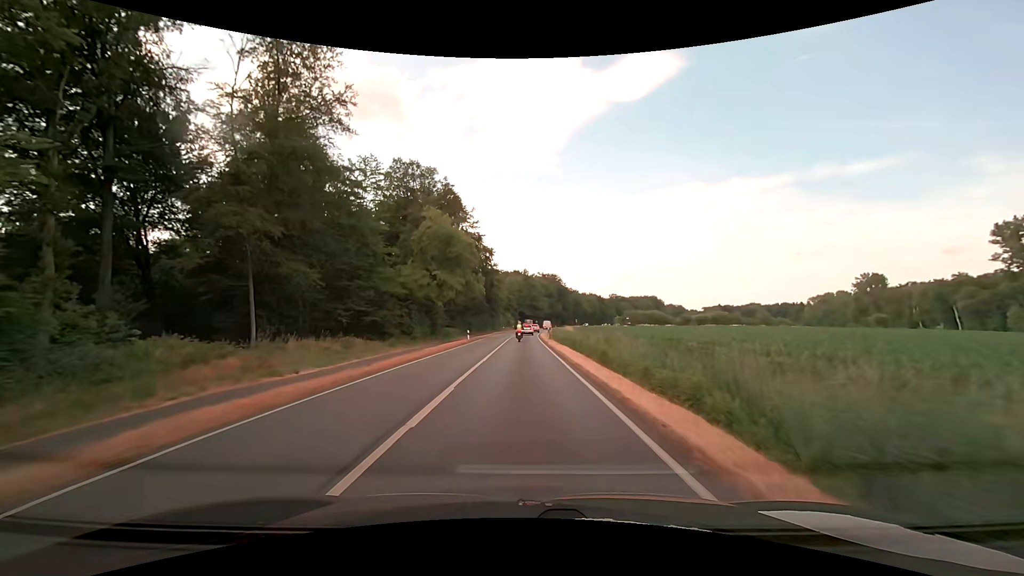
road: primary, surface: asphalt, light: Day
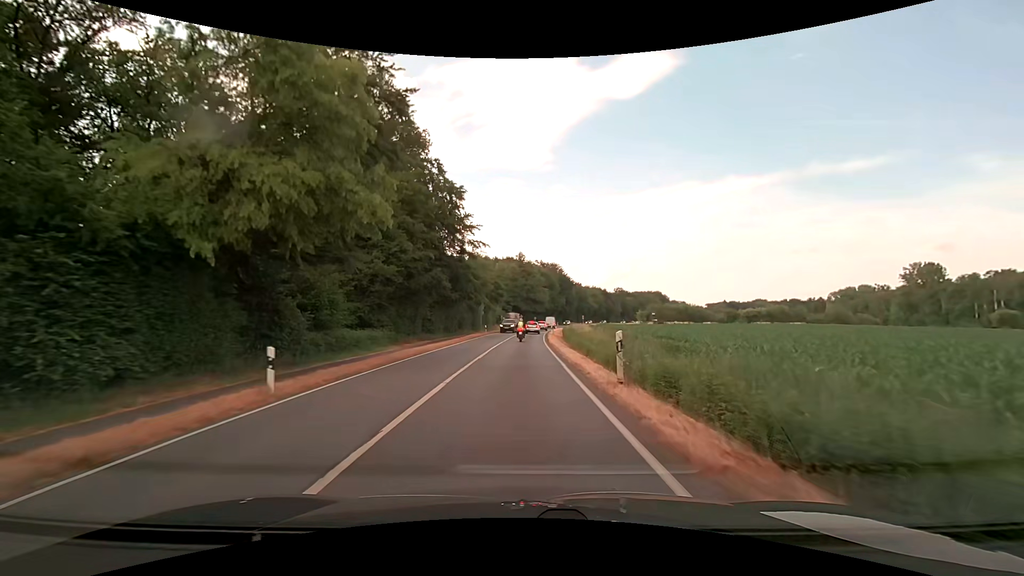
(0.0, +35.6) m; 0°
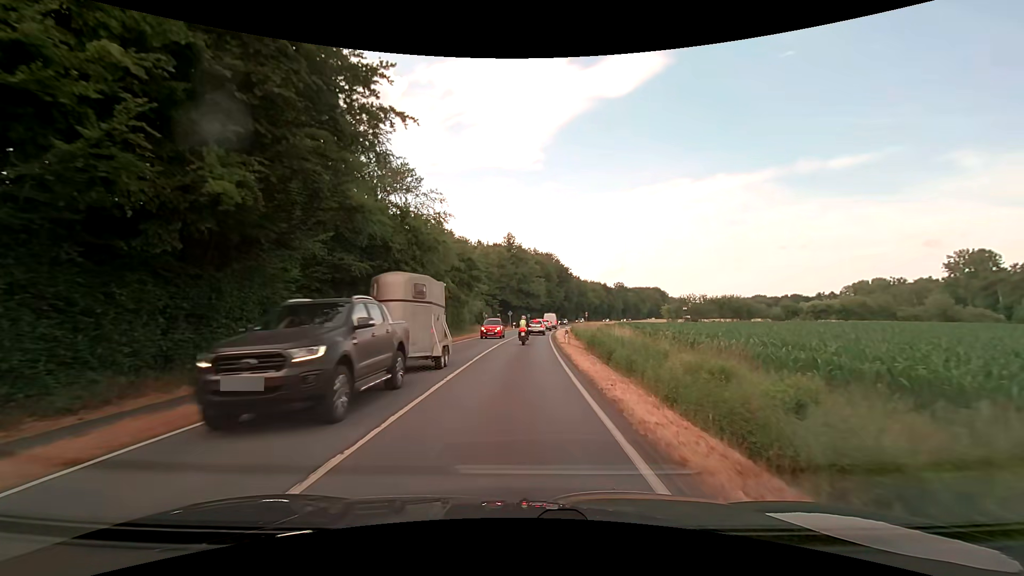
(+0.2, +29.1) m; +1°
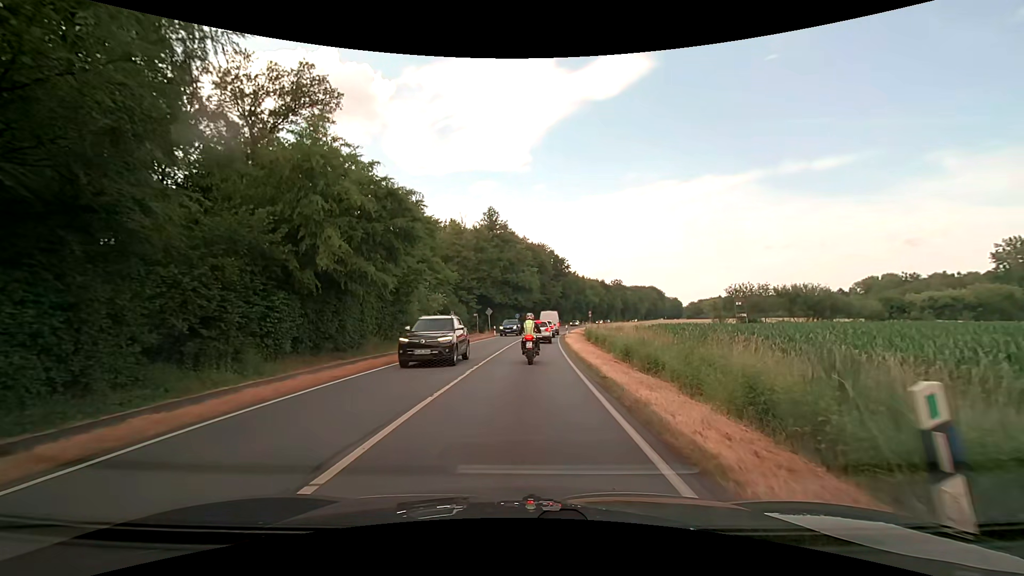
(+0.5, +26.9) m; +2°
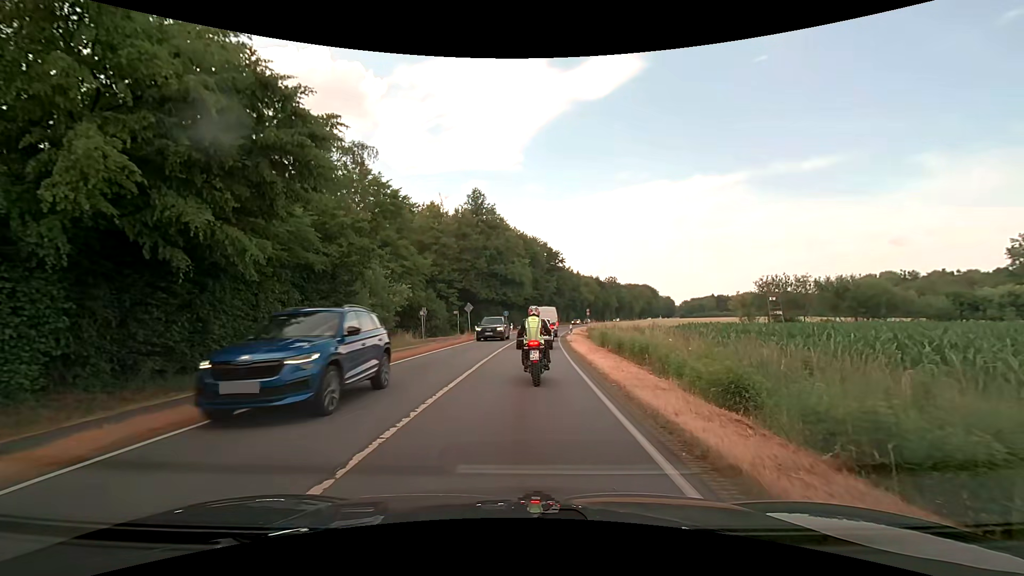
(0.0, +11.2) m; +1°
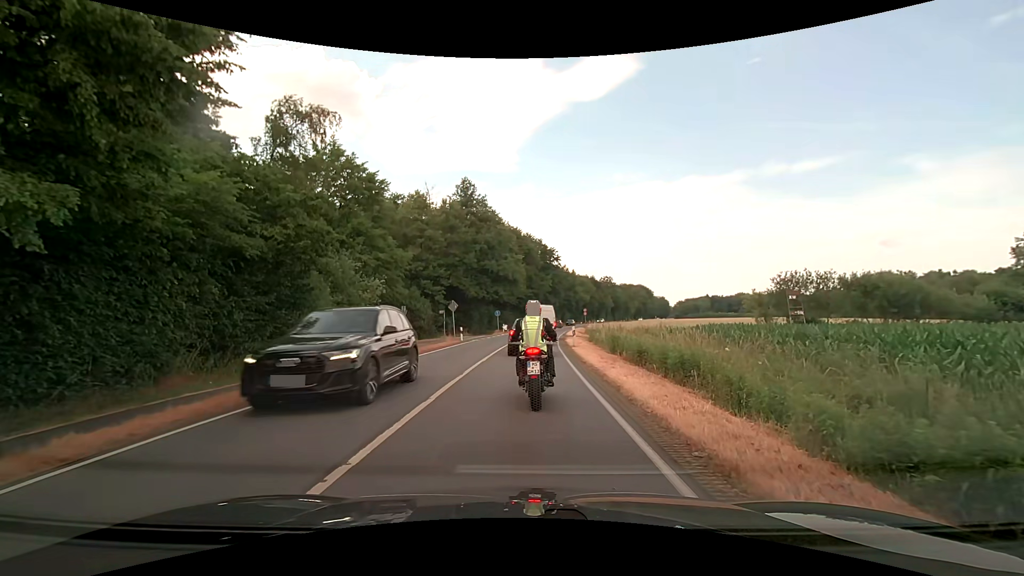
(+0.1, +5.4) m; 0°
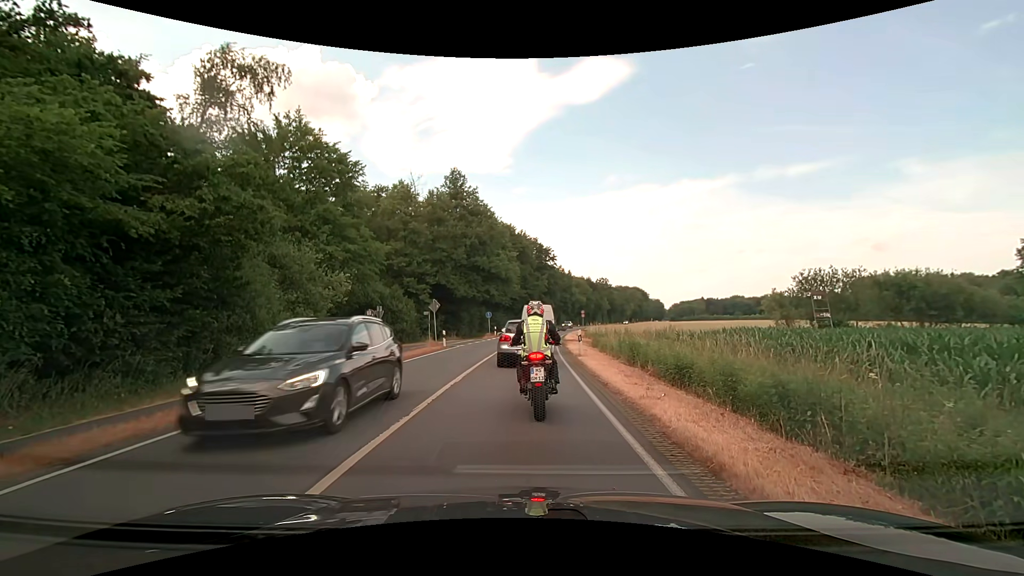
(+0.1, +5.0) m; +1°
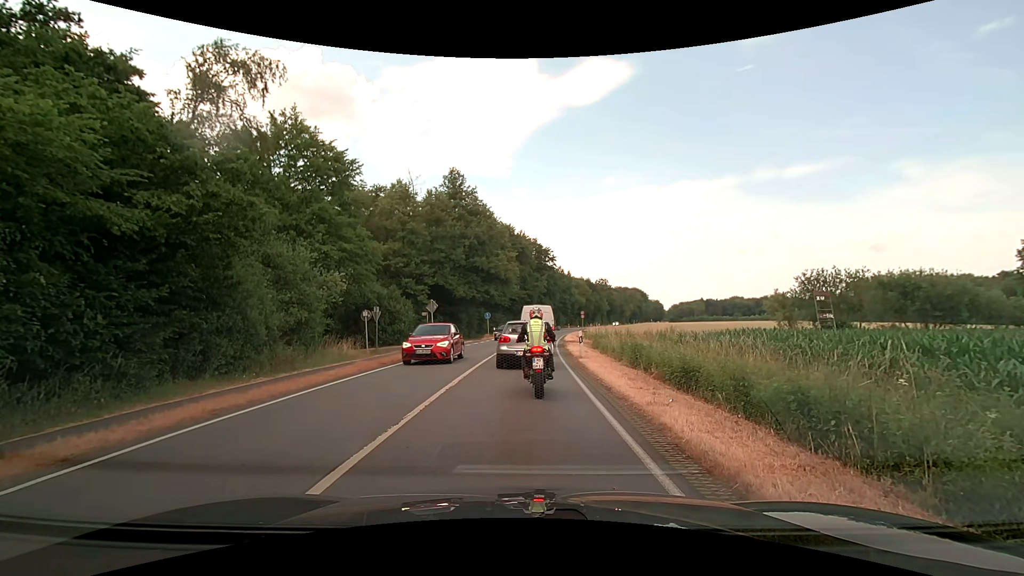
(0.0, +0.6) m; 0°
